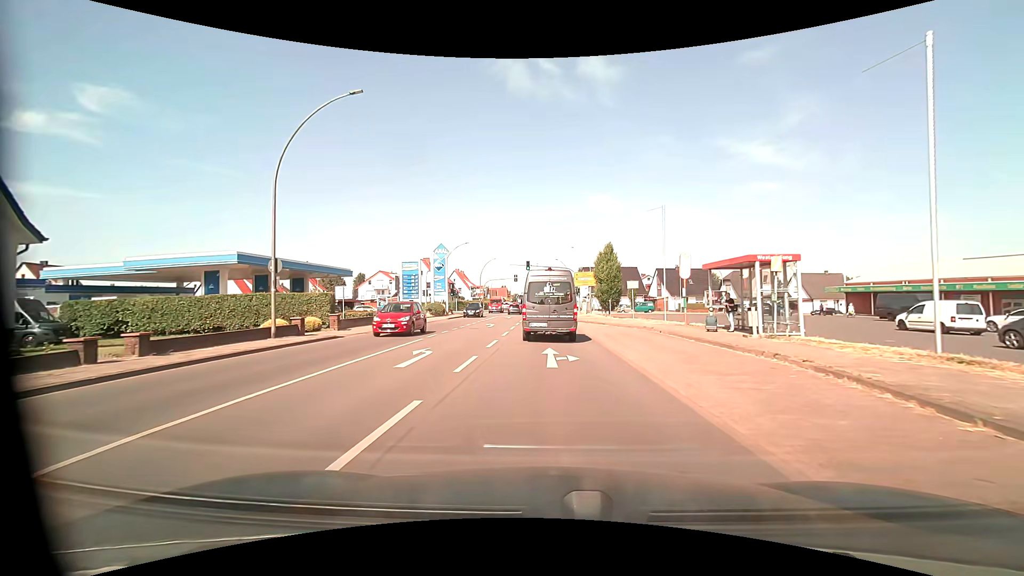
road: primary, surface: asphalt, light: Day
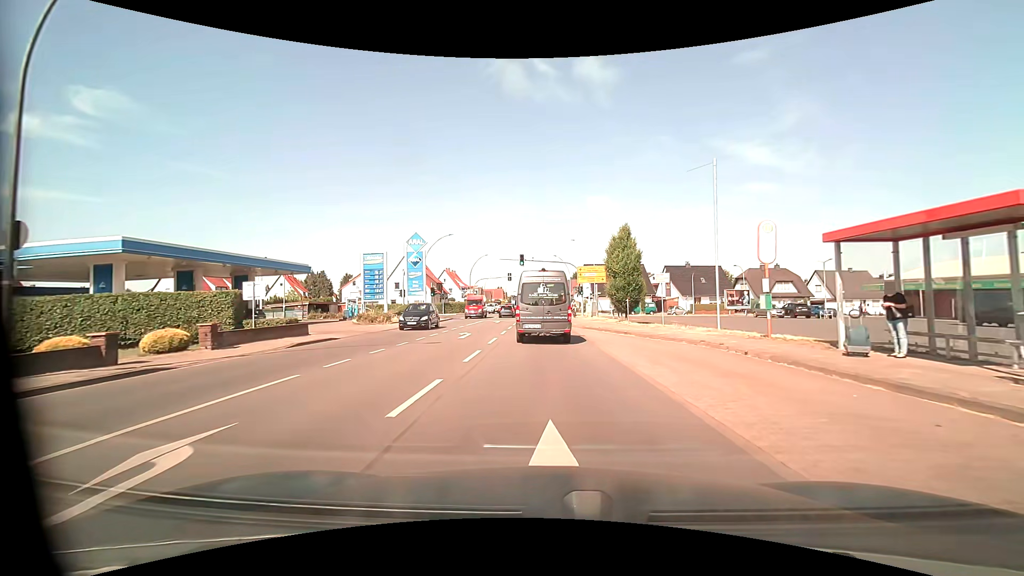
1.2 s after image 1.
(+0.1, +9.7) m; +1°
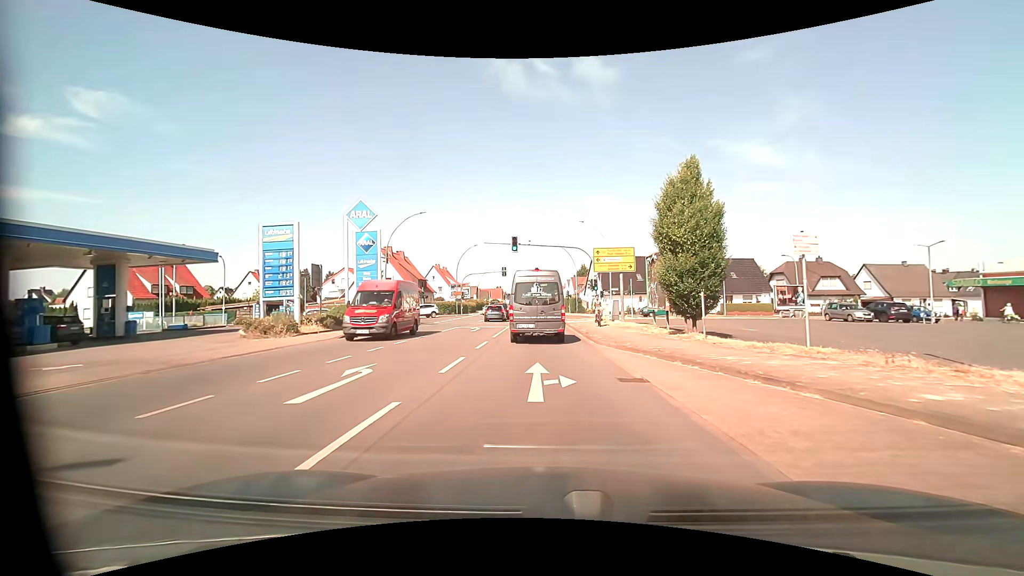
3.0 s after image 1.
(0.0, +14.1) m; 0°
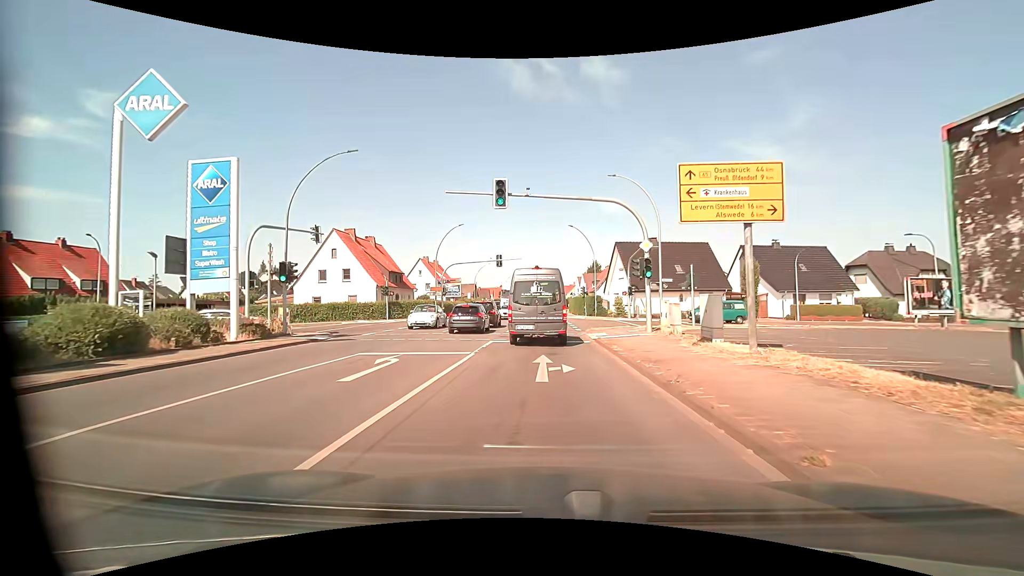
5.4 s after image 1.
(-0.2, +18.1) m; -1°
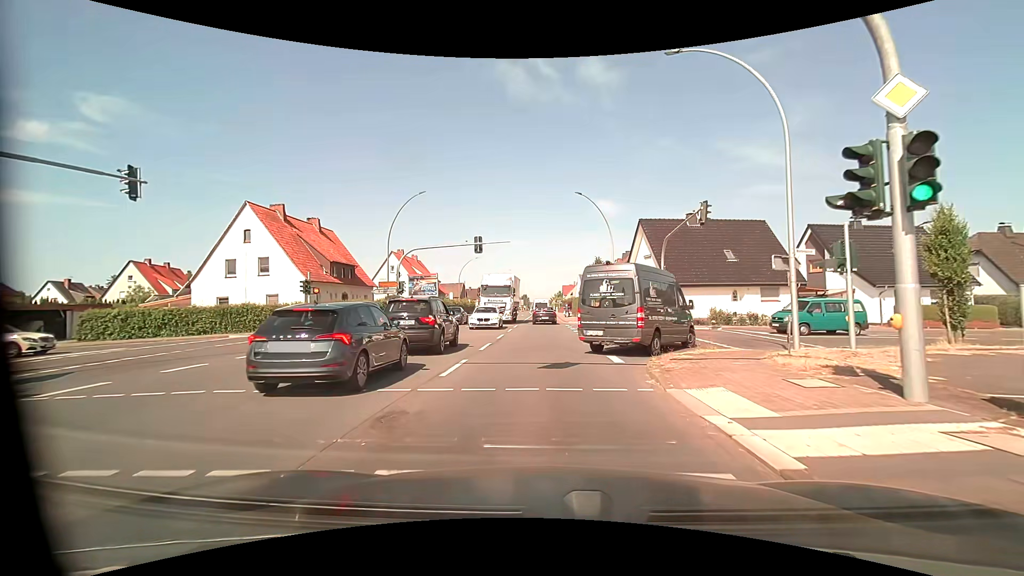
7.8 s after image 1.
(0.0, +15.9) m; 0°
(0, +10) (0, +20) (0, +30) (0, +40) (0, +50) (0, +60) (0, +70) (0, +80) (0, +90) (0, +100) m
